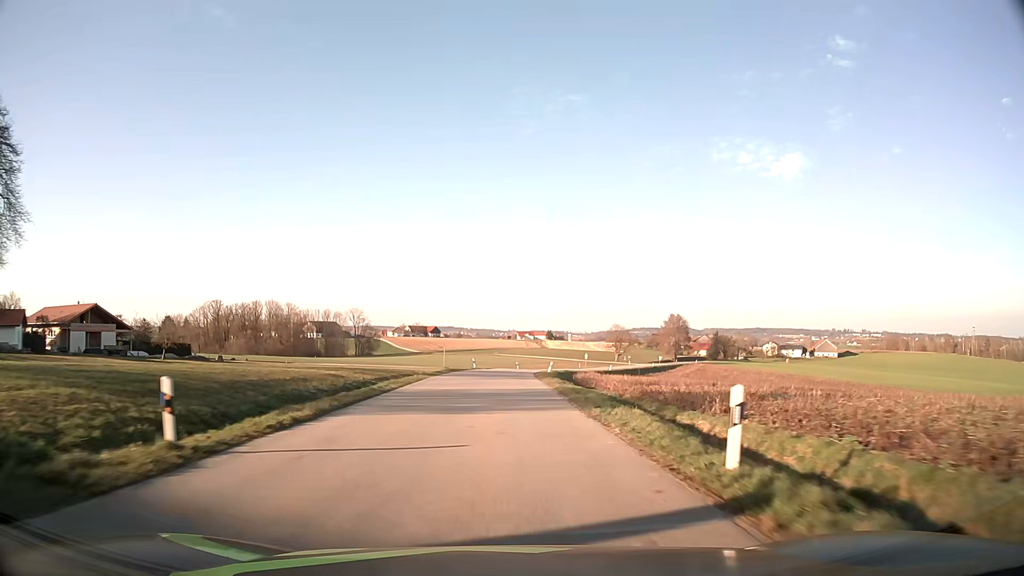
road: tertiary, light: Day
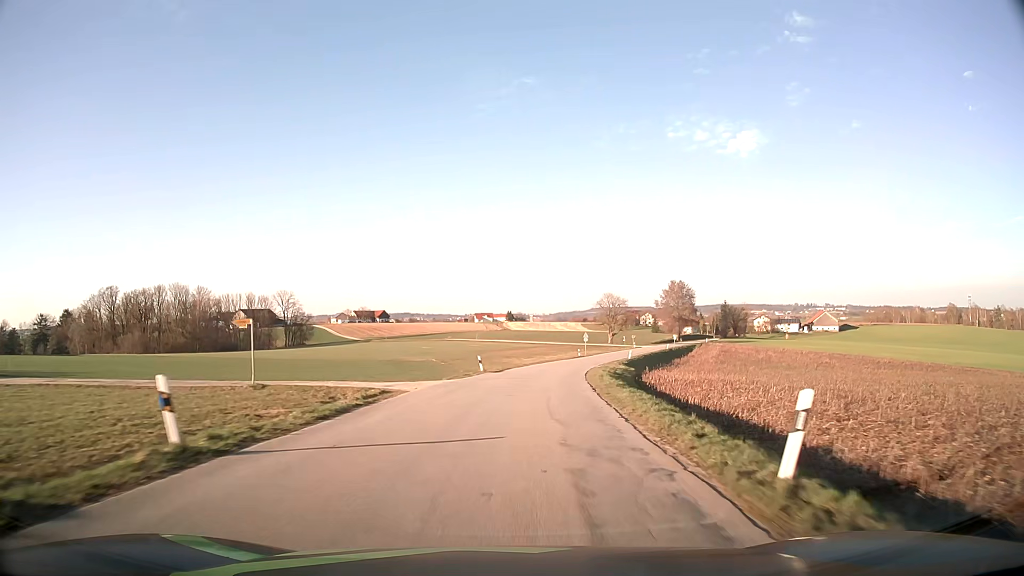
(+0.5, +56.6) m; +3°
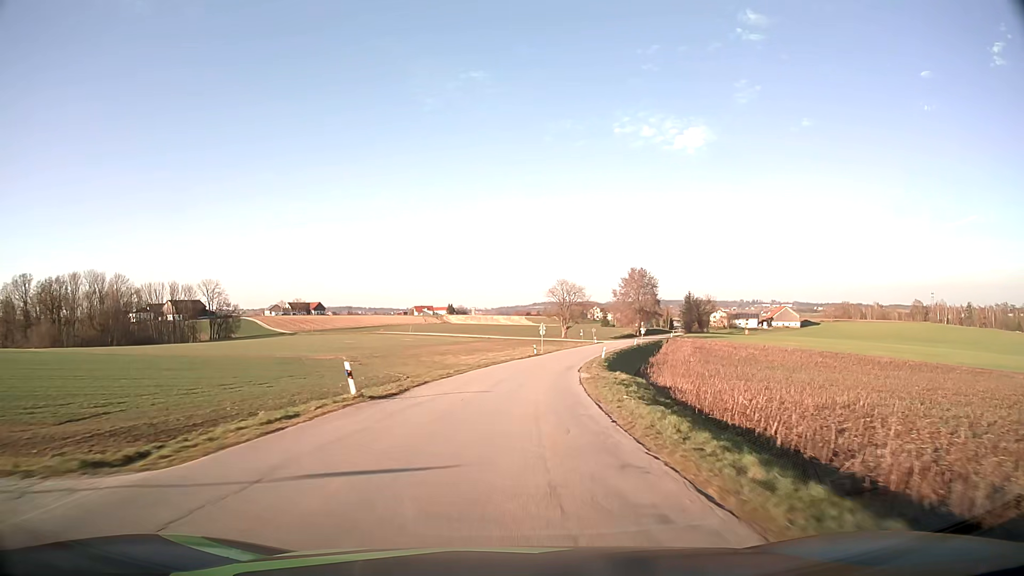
(+1.1, +22.8) m; +5°
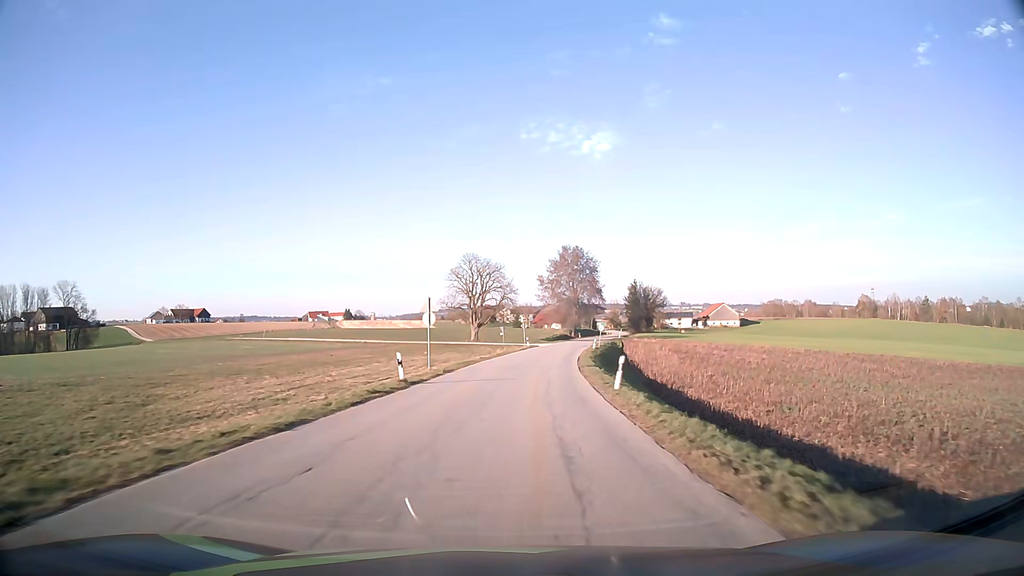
(+3.2, +45.8) m; +8°
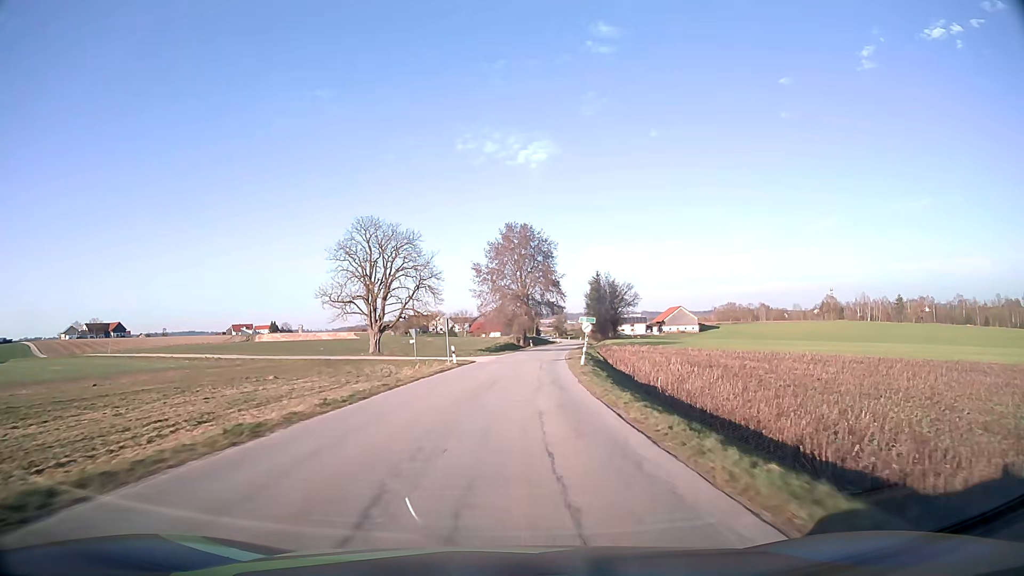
(+1.6, +34.2) m; +5°
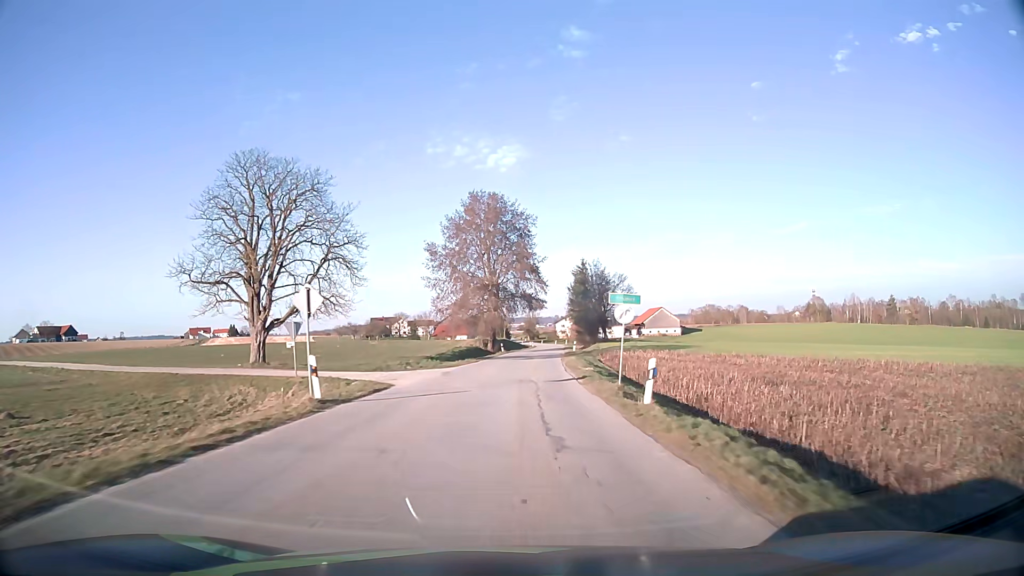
(+0.5, +22.6) m; +3°
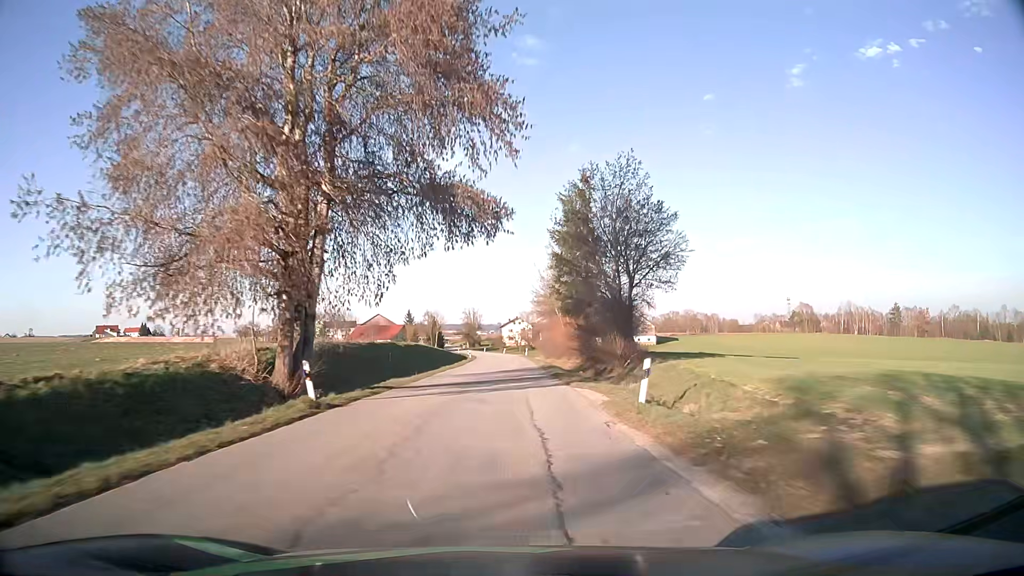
(+2.5, +56.1) m; +5°
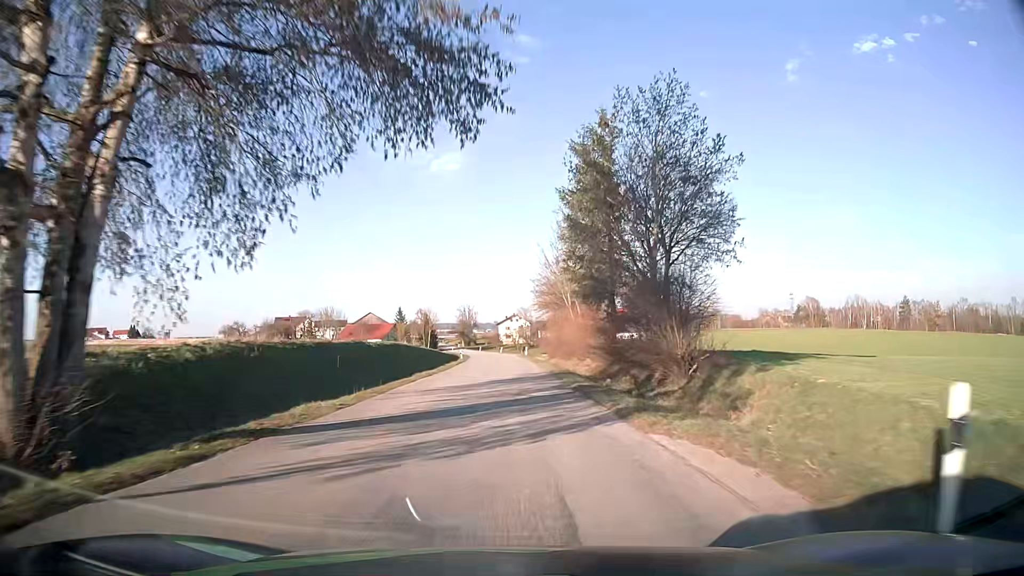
(+0.1, +11.3) m; 0°
(0, +10) (0, +20) (0, +30) (0, +40) (0, +50) (0, +60) (0, +70) (-1, +80) (-1, +90) (-2, +100) m
